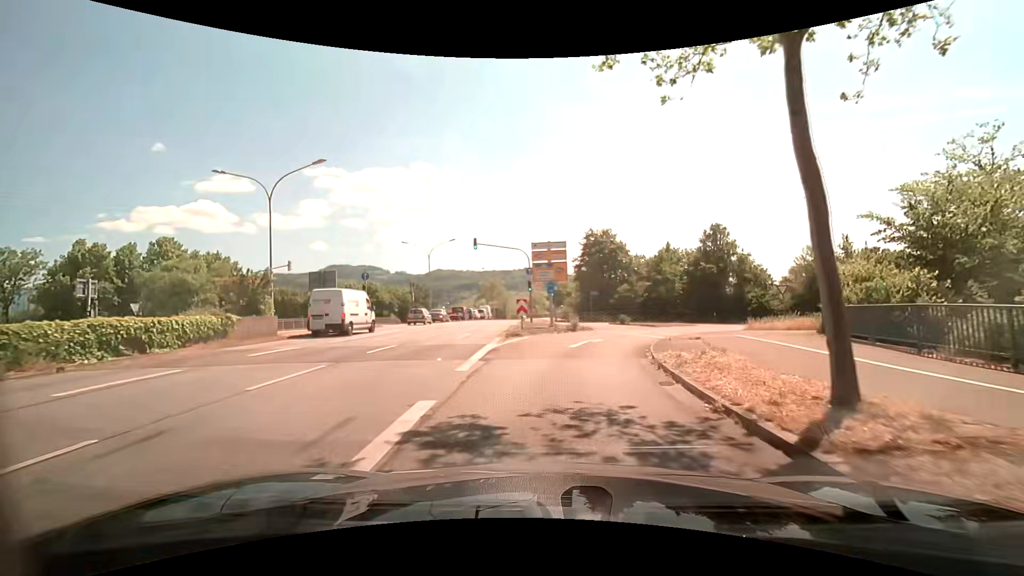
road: primary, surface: asphalt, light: Day
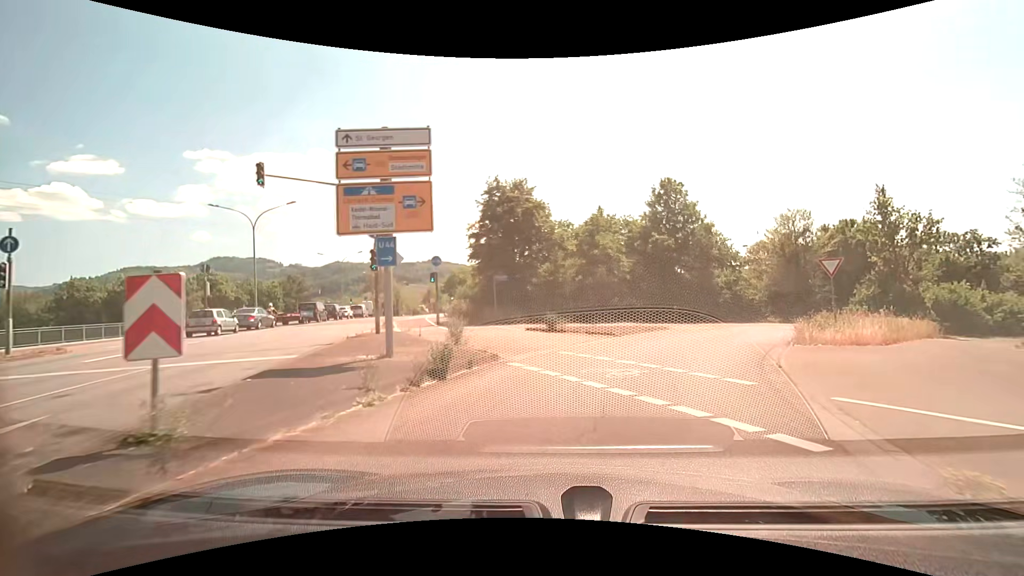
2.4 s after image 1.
(+1.3, +17.5) m; +12°
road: primary_link
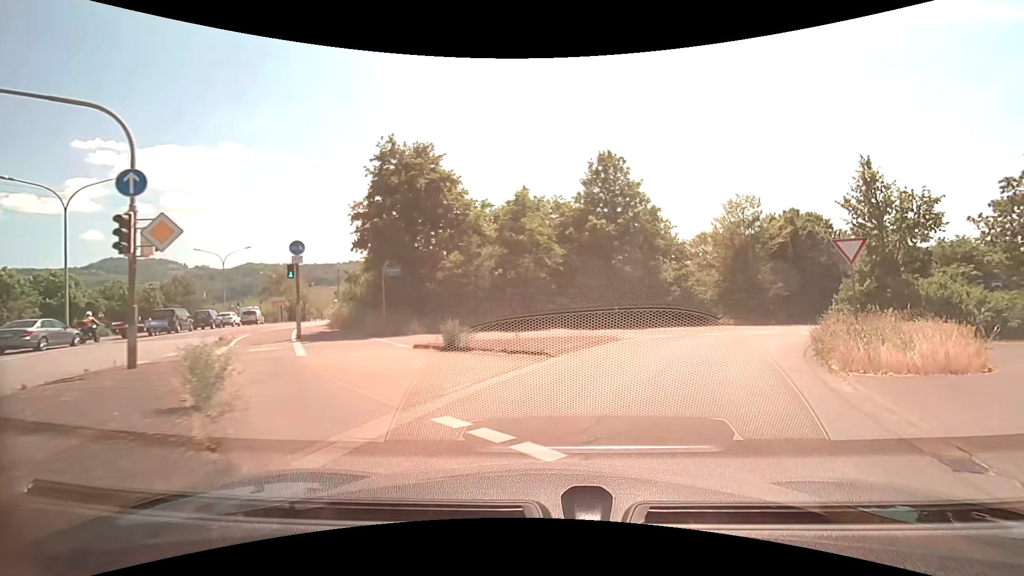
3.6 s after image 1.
(+0.4, +7.3) m; +7°
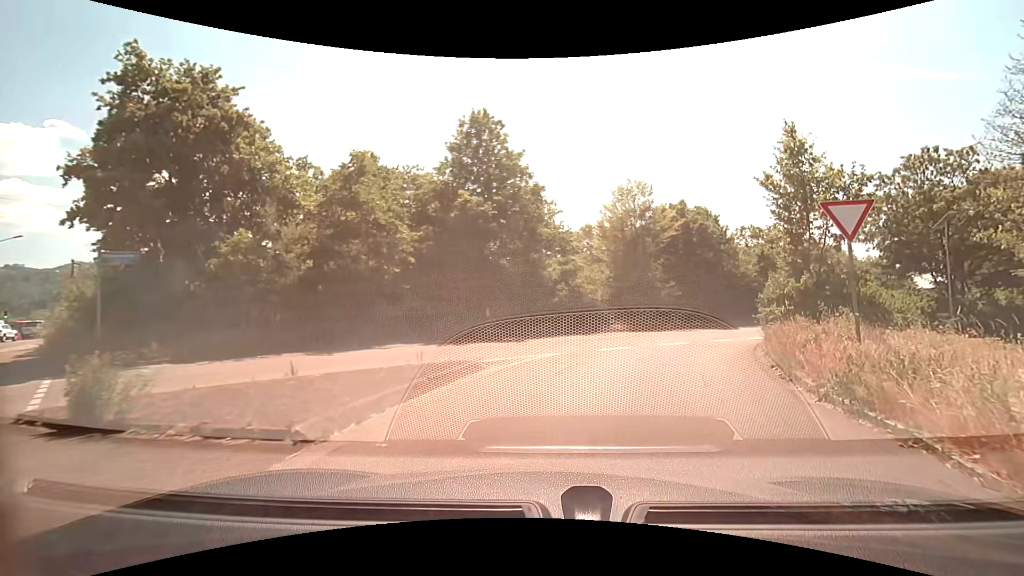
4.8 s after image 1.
(+0.9, +6.8) m; +15°
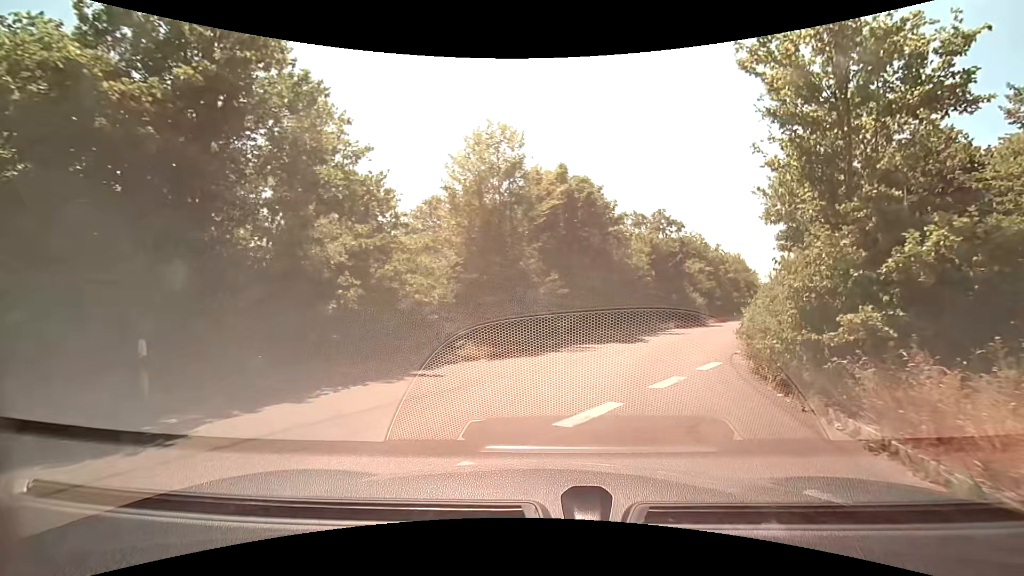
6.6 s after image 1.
(+1.4, +10.6) m; +14°
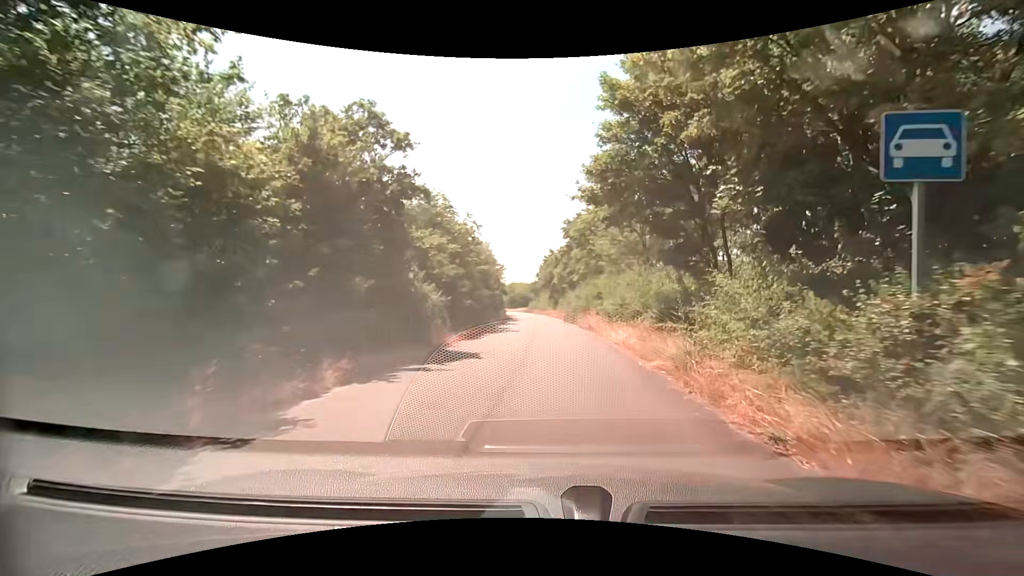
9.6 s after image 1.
(+5.2, +20.4) m; +28°
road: trunk_link
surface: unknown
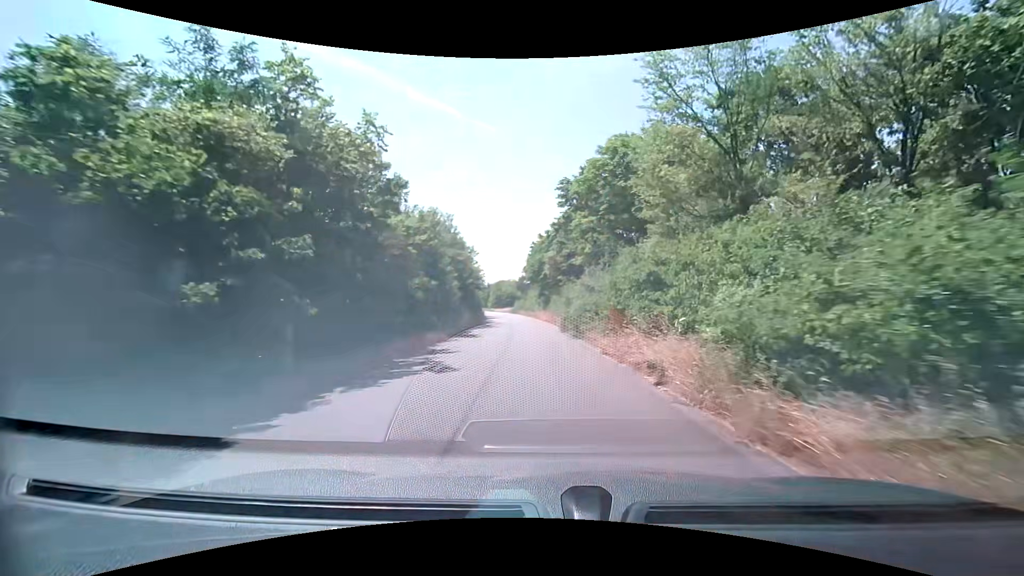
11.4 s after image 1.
(+0.2, +17.2) m; +1°
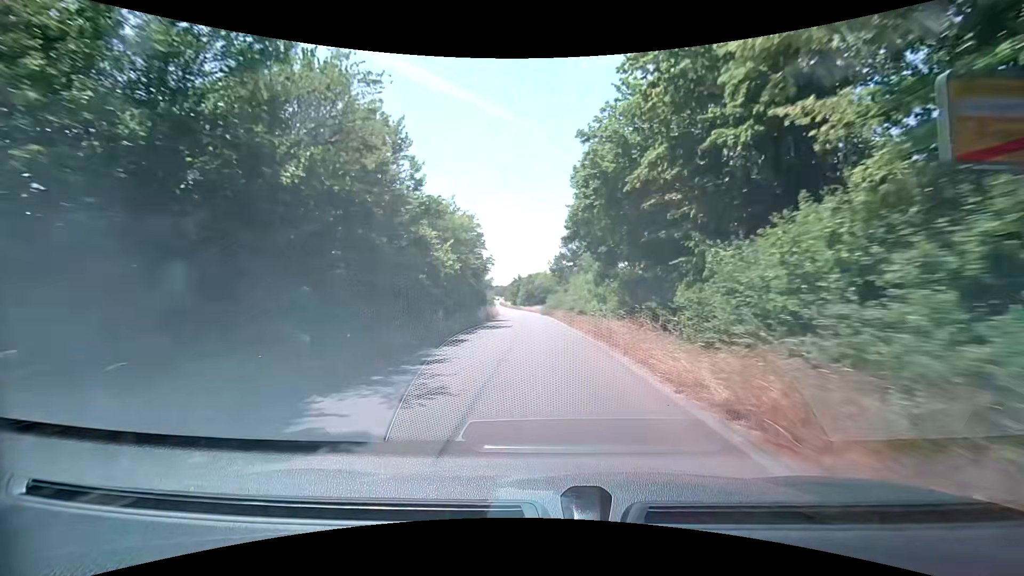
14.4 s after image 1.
(-1.5, +36.1) m; -5°
(0, +10) (0, +20) (-1, +30) (-1, +40) (-2, +50) (-2, +60) (-3, +70) (-4, +80) (-5, +90) (-6, +100) m
